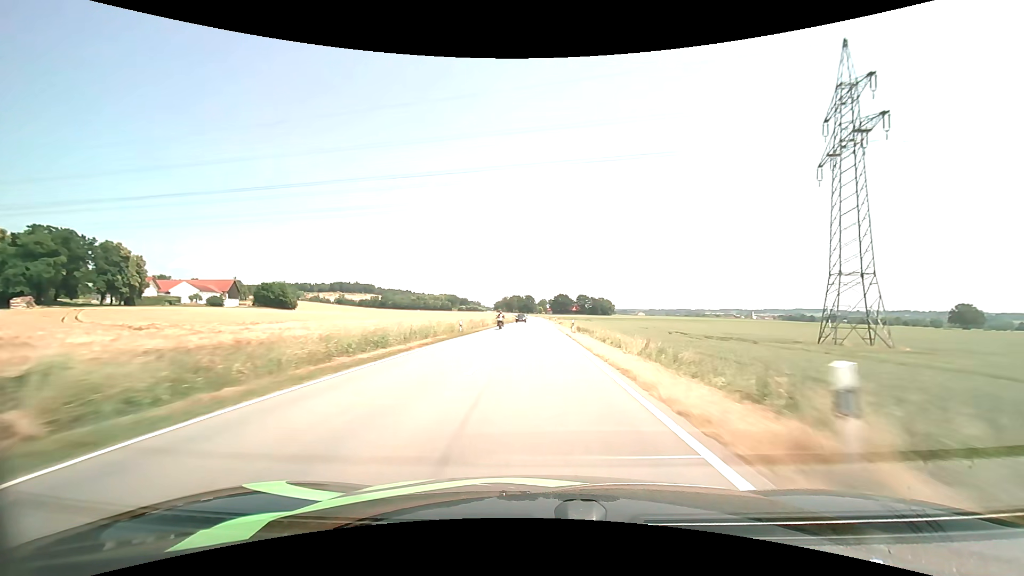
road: tertiary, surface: asphalt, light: Day
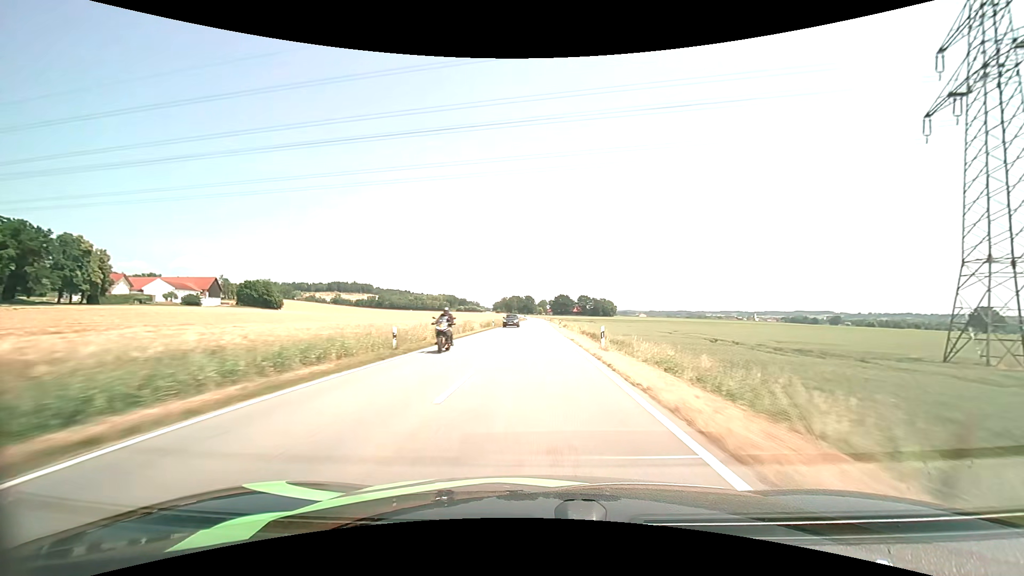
(0.0, +15.9) m; 0°
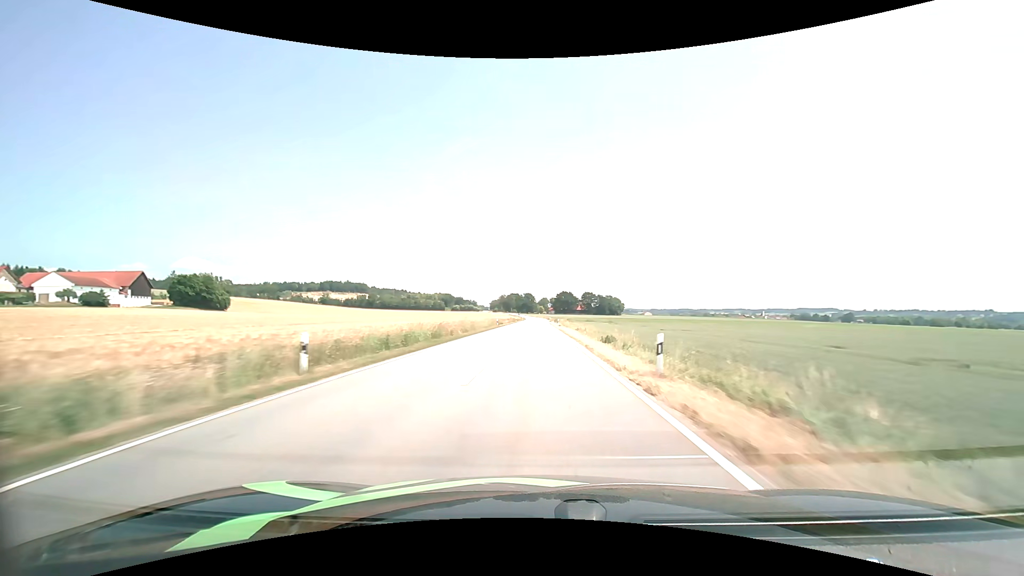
(0.0, +47.8) m; 0°
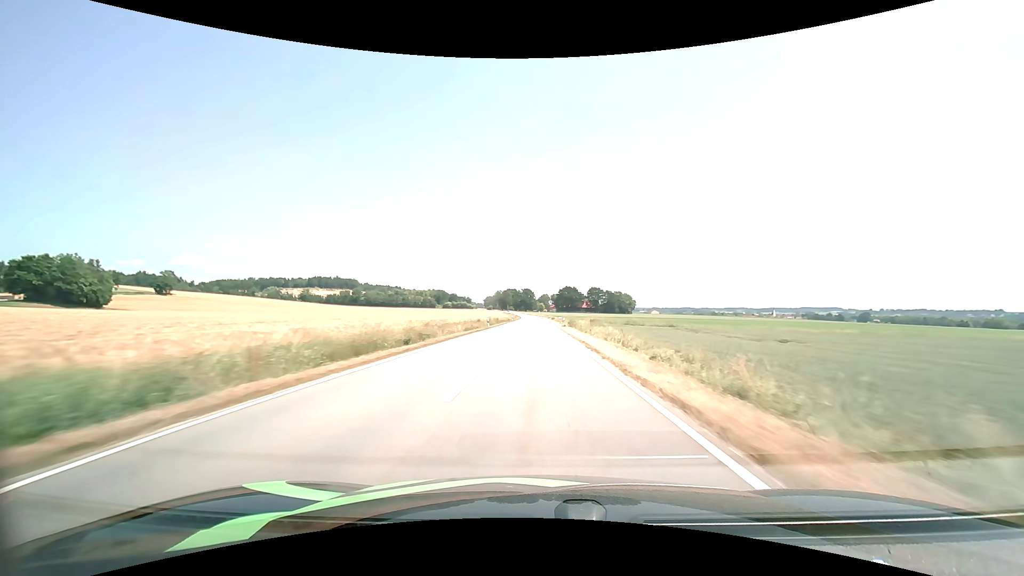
(0.0, +64.4) m; 0°
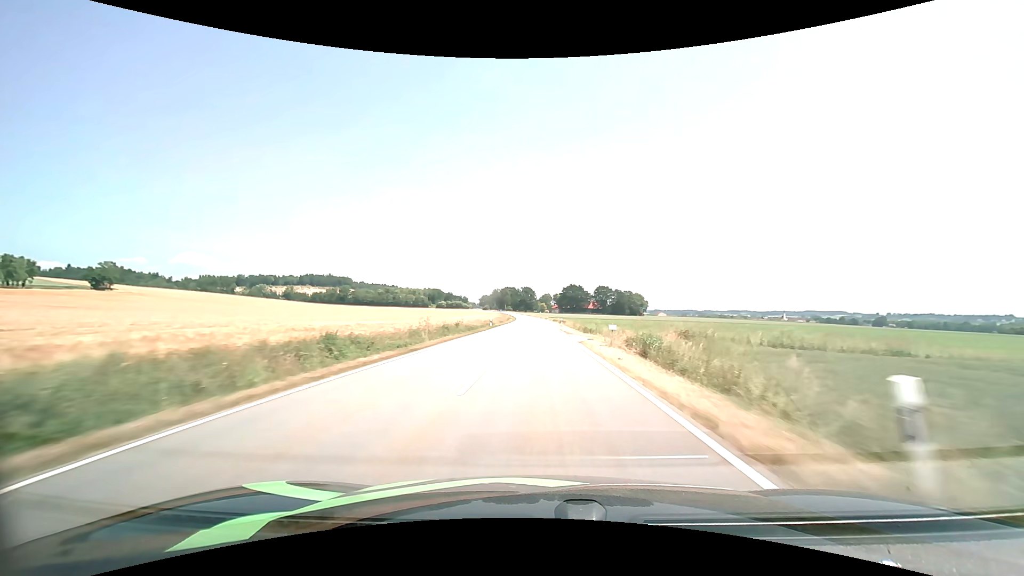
(0.0, +48.6) m; 0°
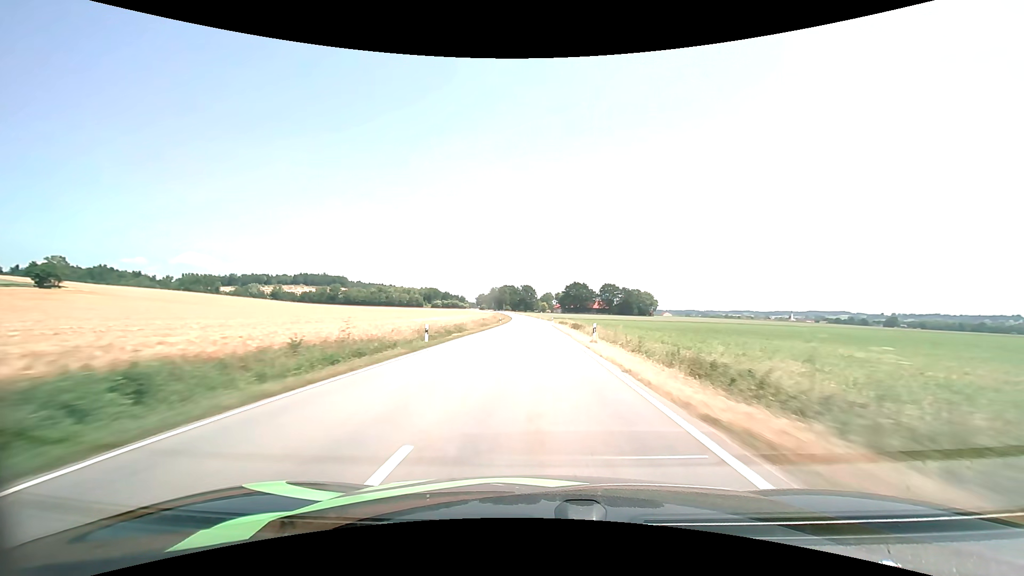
(0.0, +32.4) m; 0°
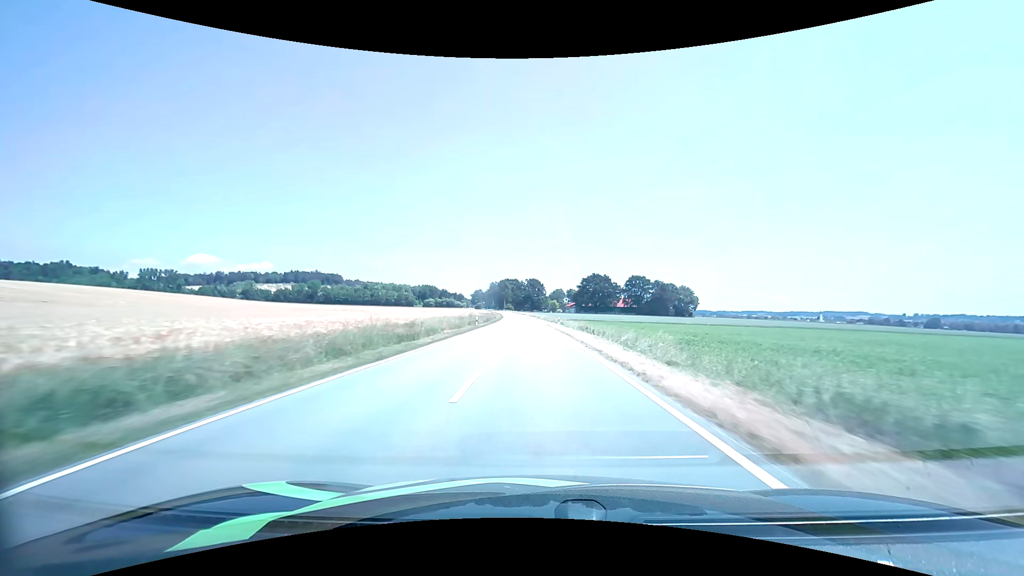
(-0.6, +80.5) m; -1°
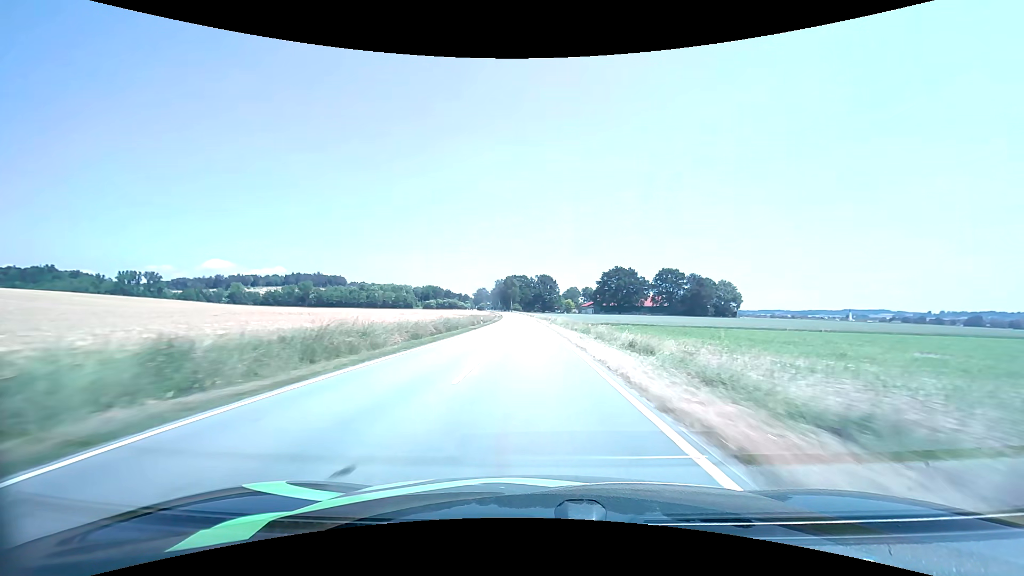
(-0.4, +47.7) m; -1°
(0, +10) (0, +20) (0, +30) (-1, +40) (-1, +50) (-1, +60) (-2, +70) (-2, +80) (-3, +90) (-3, +100) m
